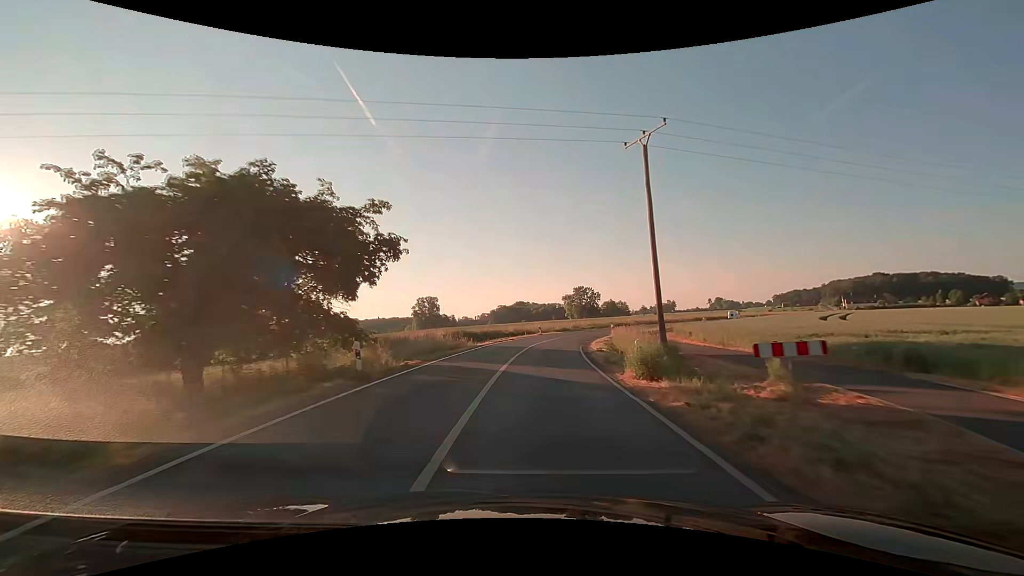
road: secondary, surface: asphalt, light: Day
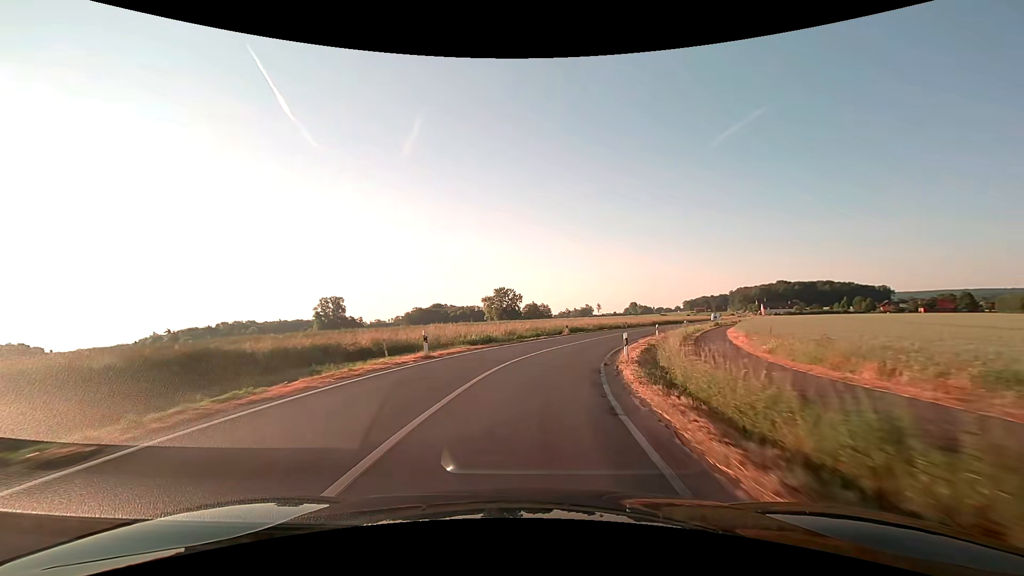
(+2.0, +32.3) m; +9°
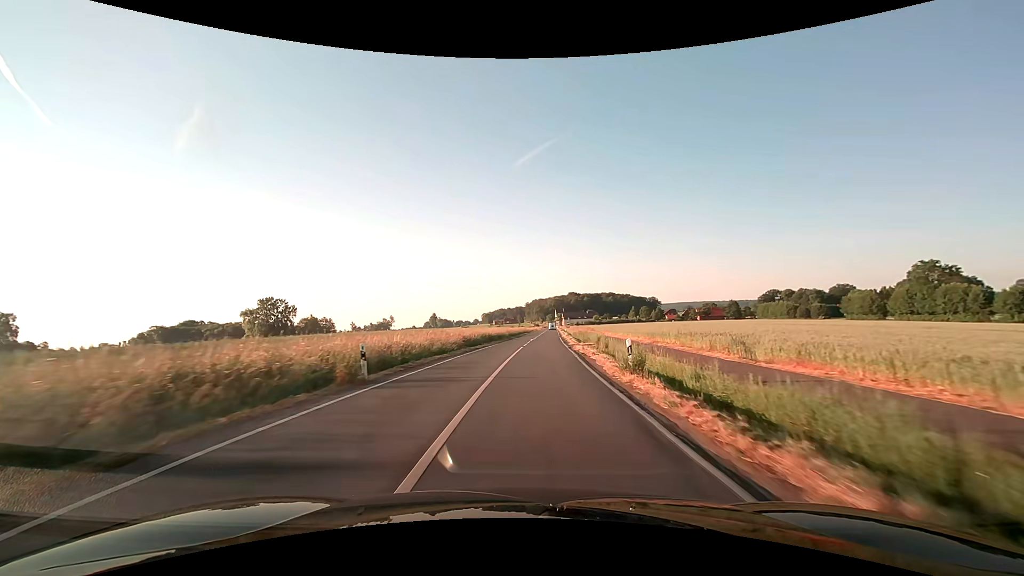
(+11.5, +52.3) m; +22°
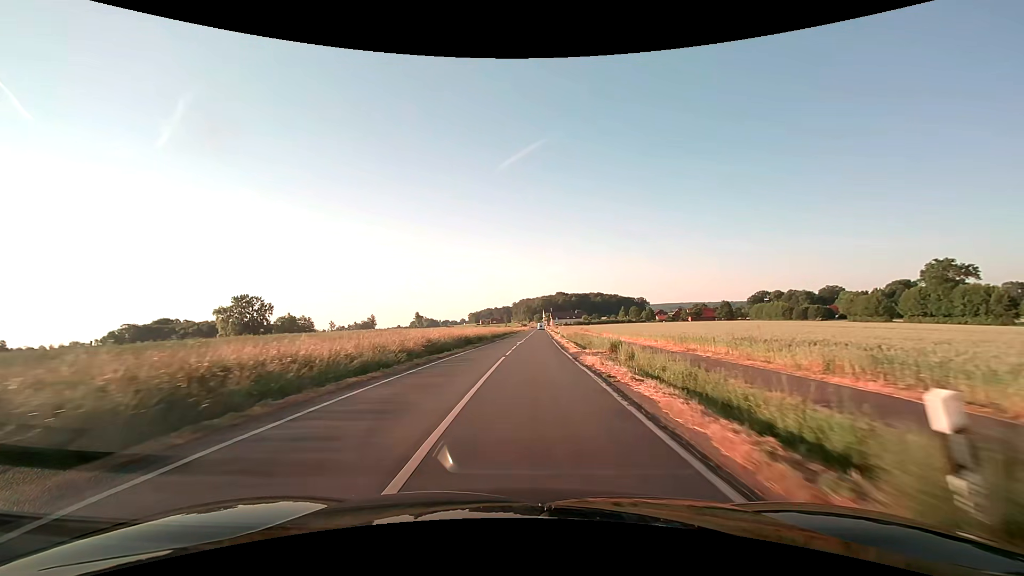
(+0.2, +10.8) m; +1°
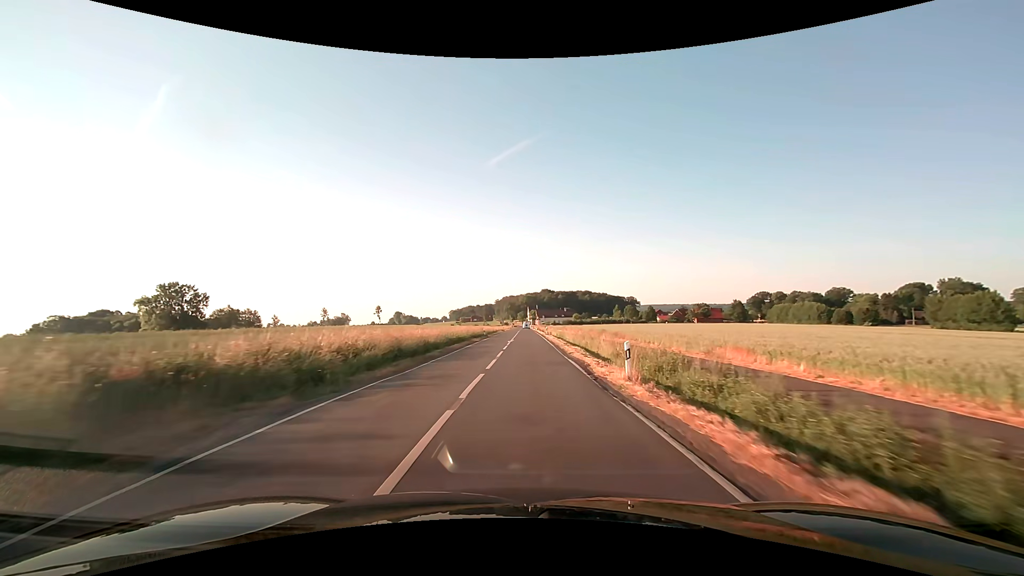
(+0.8, +43.6) m; +2°
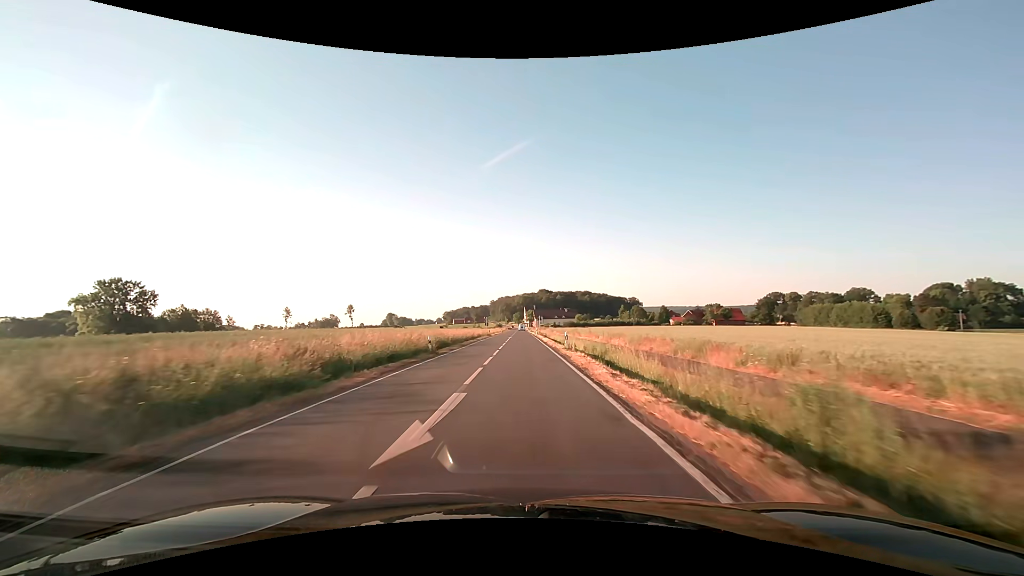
(+0.3, +32.8) m; +1°
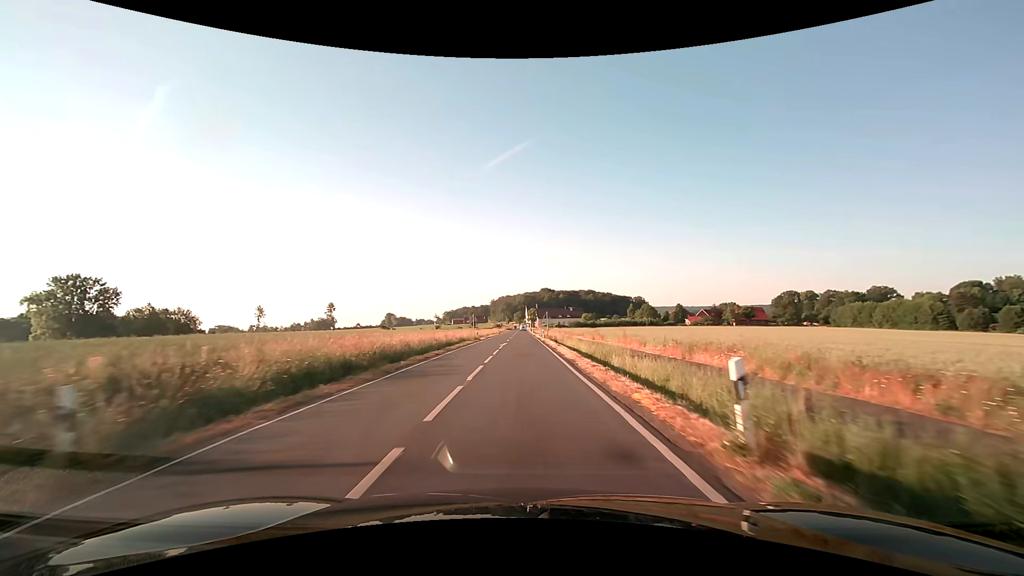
(0.0, +21.8) m; 0°
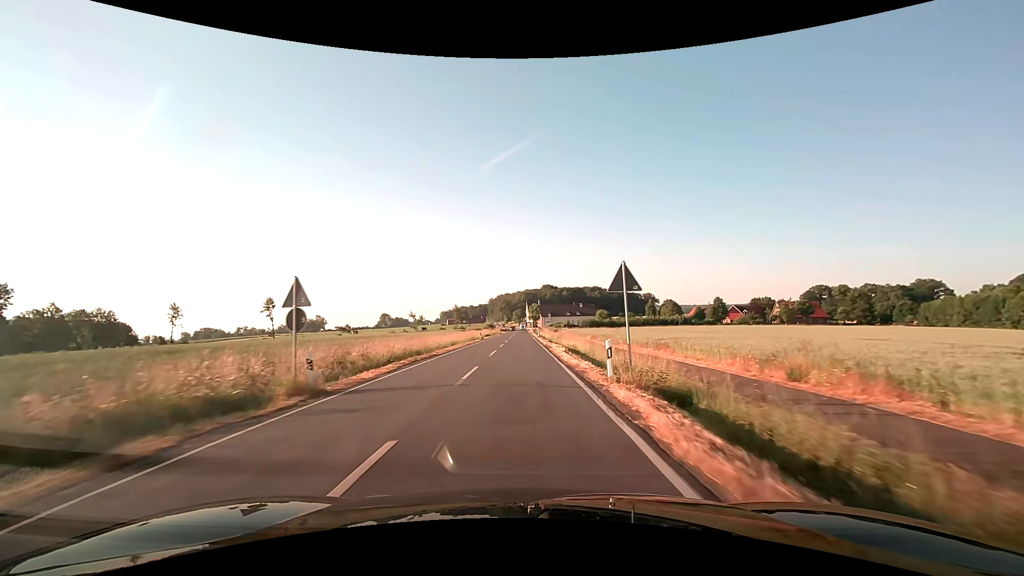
(+0.1, +43.6) m; 0°
(0, +10) (0, +20) (0, +30) (0, +40) (0, +50) (0, +60) (0, +70) (0, +80) (0, +90) (0, +100) m
